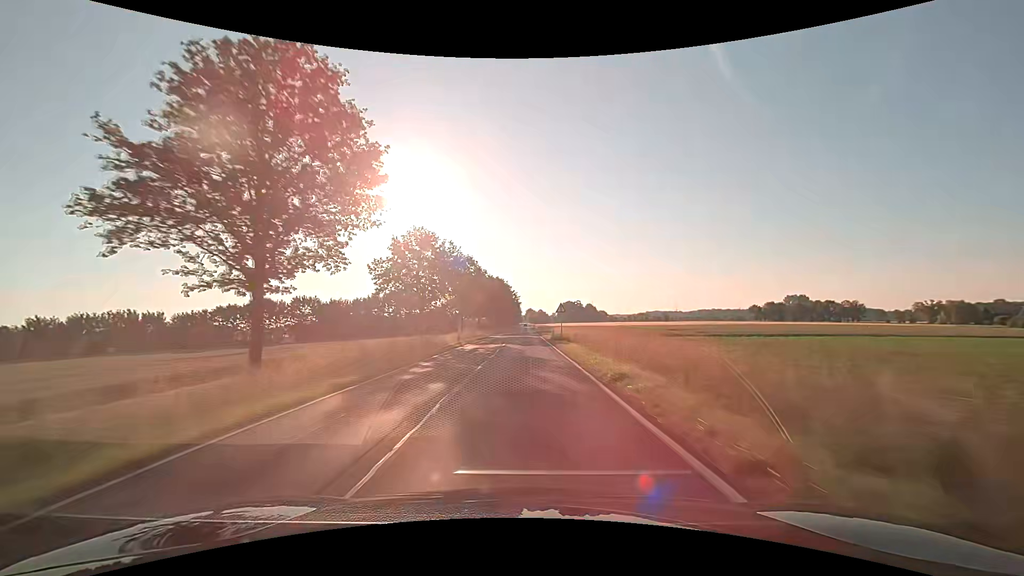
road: secondary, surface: asphalt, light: Day
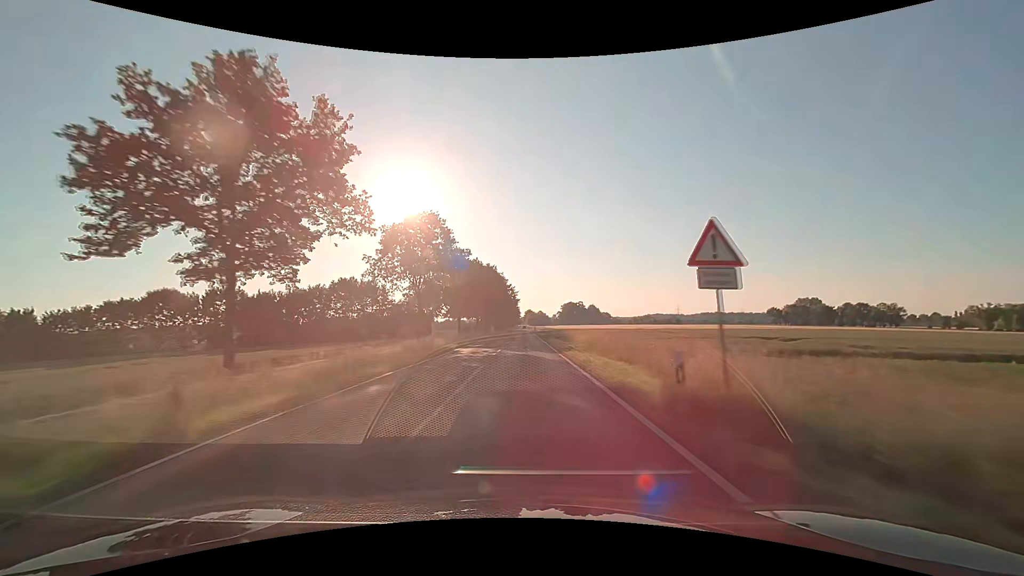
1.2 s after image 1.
(+0.1, +31.6) m; 0°
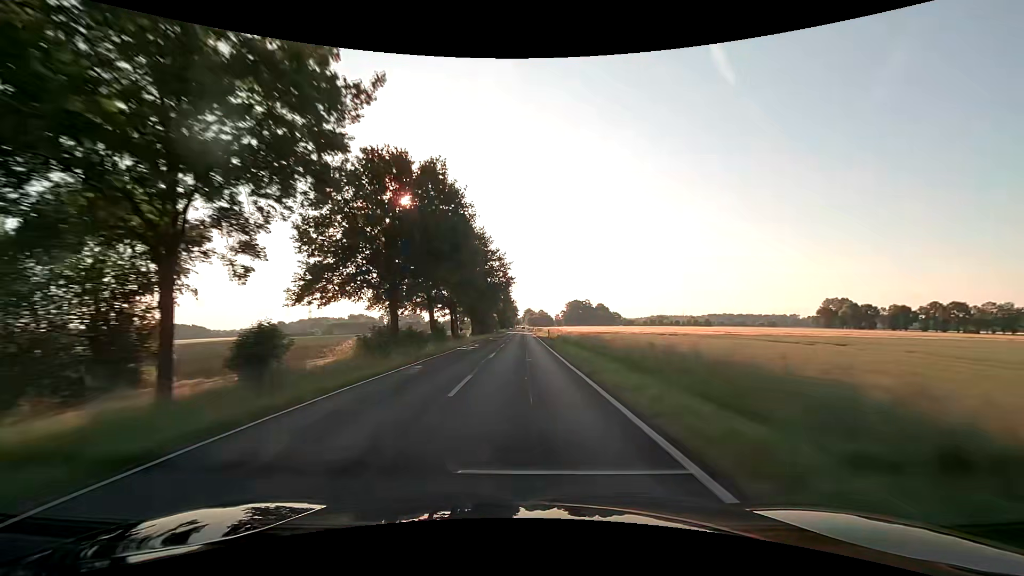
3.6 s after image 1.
(+0.1, +63.2) m; 0°
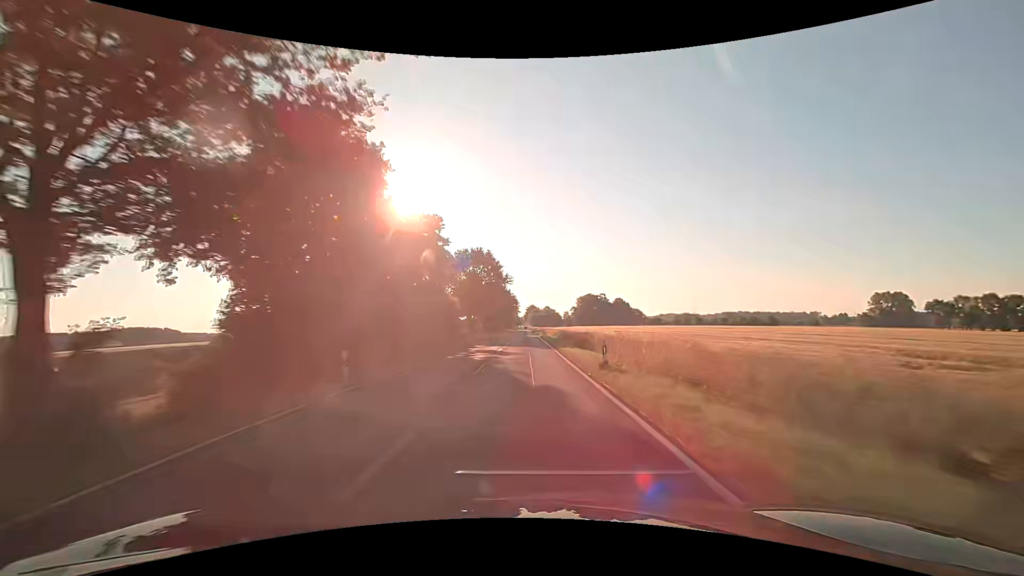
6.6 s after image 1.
(0.0, +78.9) m; 0°
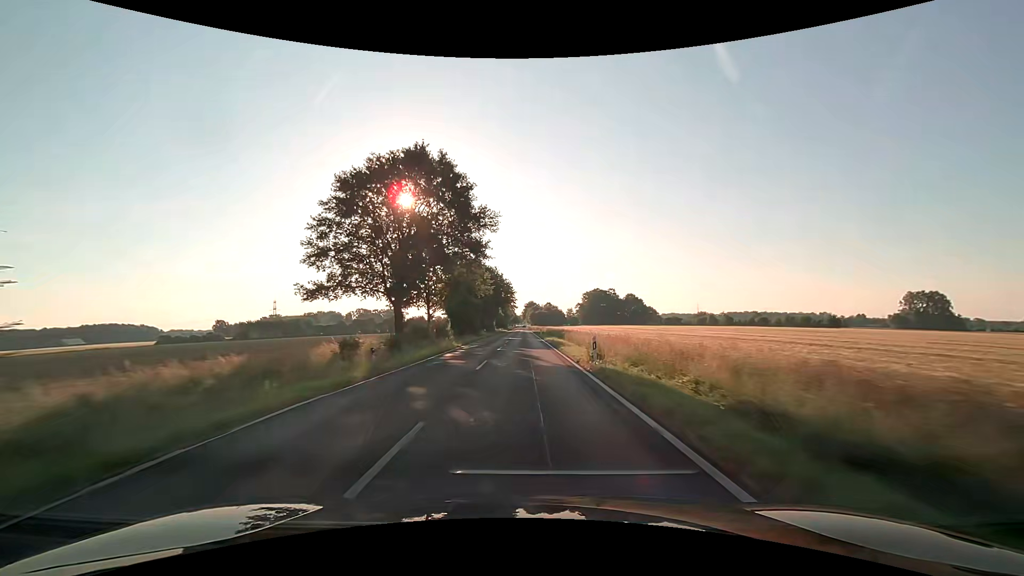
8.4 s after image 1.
(0.0, +47.4) m; 0°
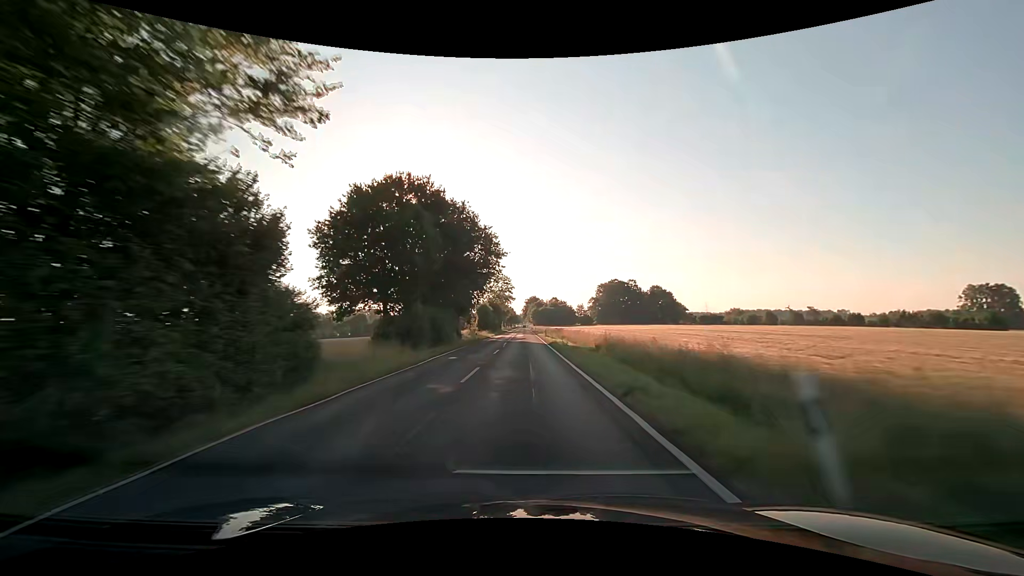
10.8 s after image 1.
(+0.2, +63.2) m; 0°
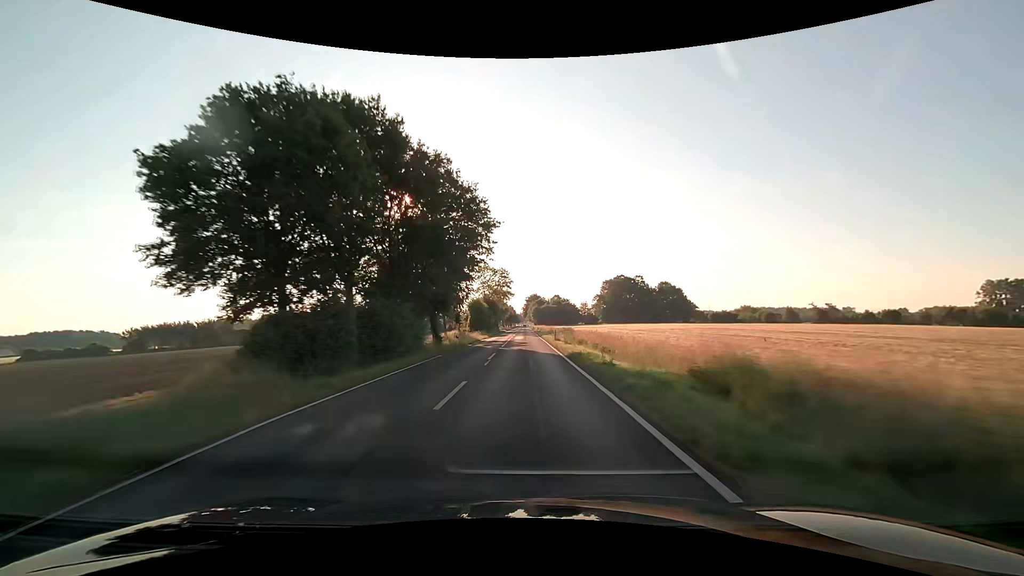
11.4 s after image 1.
(0.0, +15.8) m; 0°
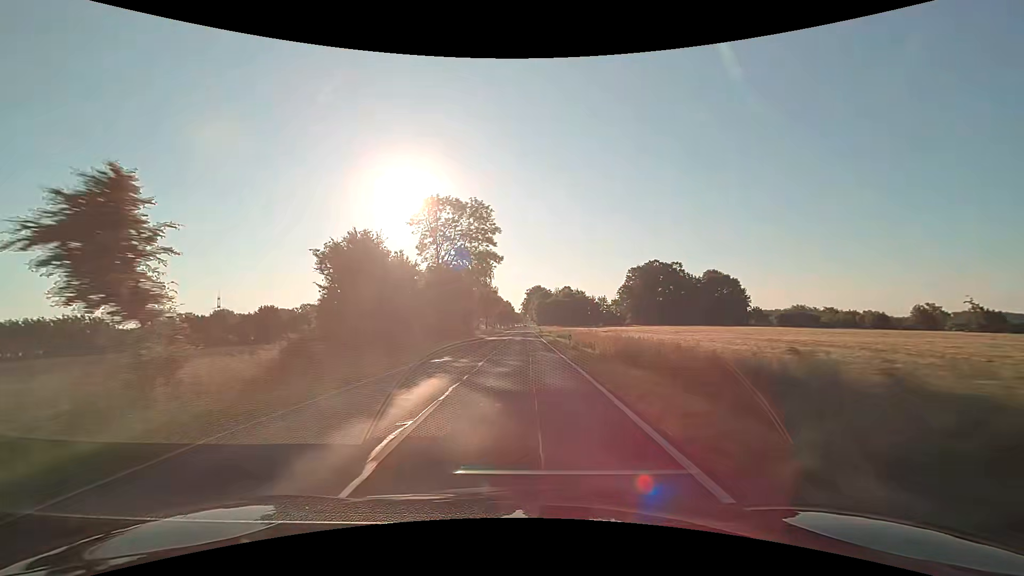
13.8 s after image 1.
(+0.2, +63.2) m; 0°
(0, +10) (0, +20) (0, +30) (0, +40) (0, +50) (0, +60) (0, +70) (0, +80) (0, +90) (0, +100) m
